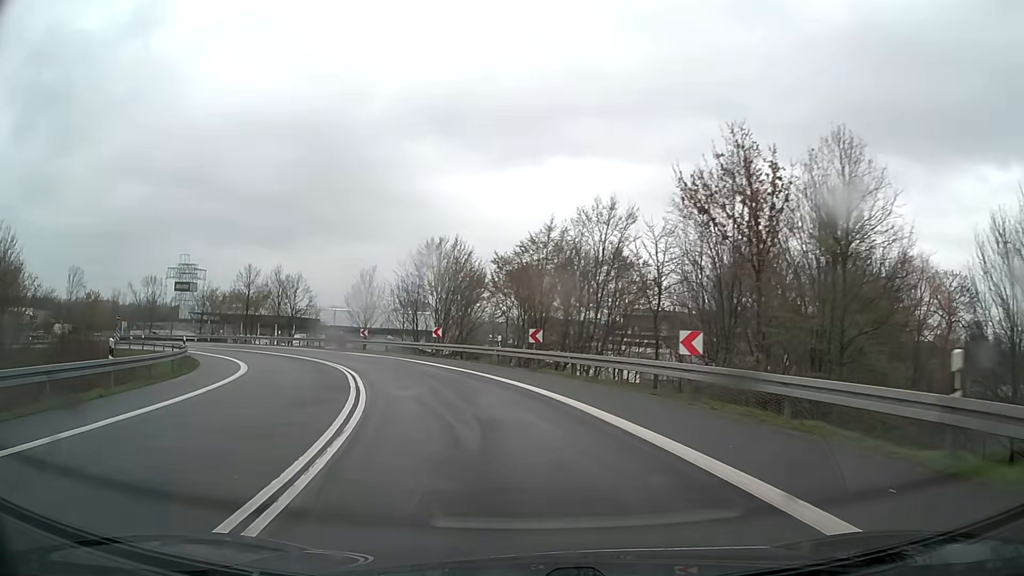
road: trunk_link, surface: asphalt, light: Day
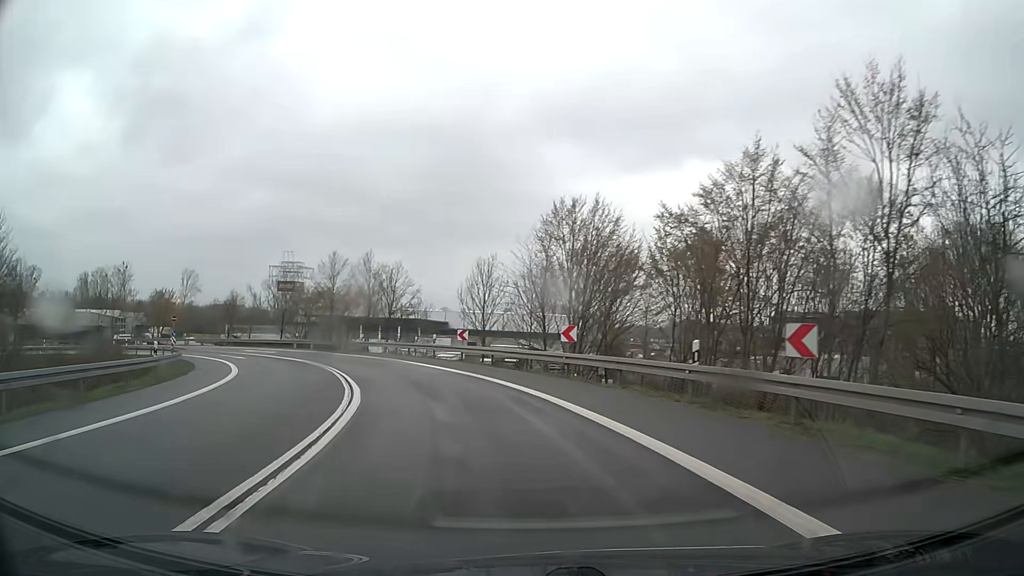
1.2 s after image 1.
(-1.6, +15.5) m; -12°
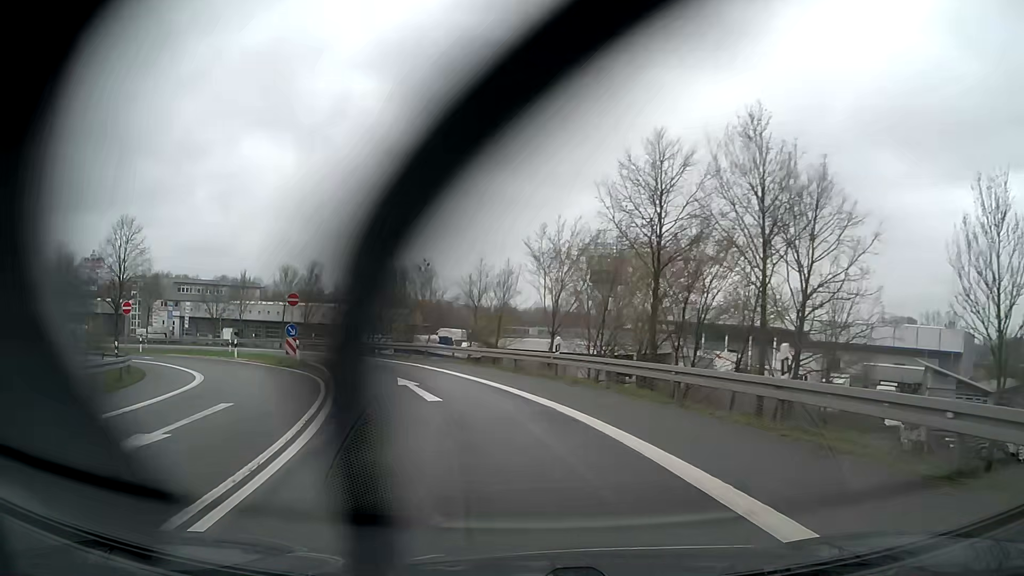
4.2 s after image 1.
(-9.5, +36.4) m; -28°
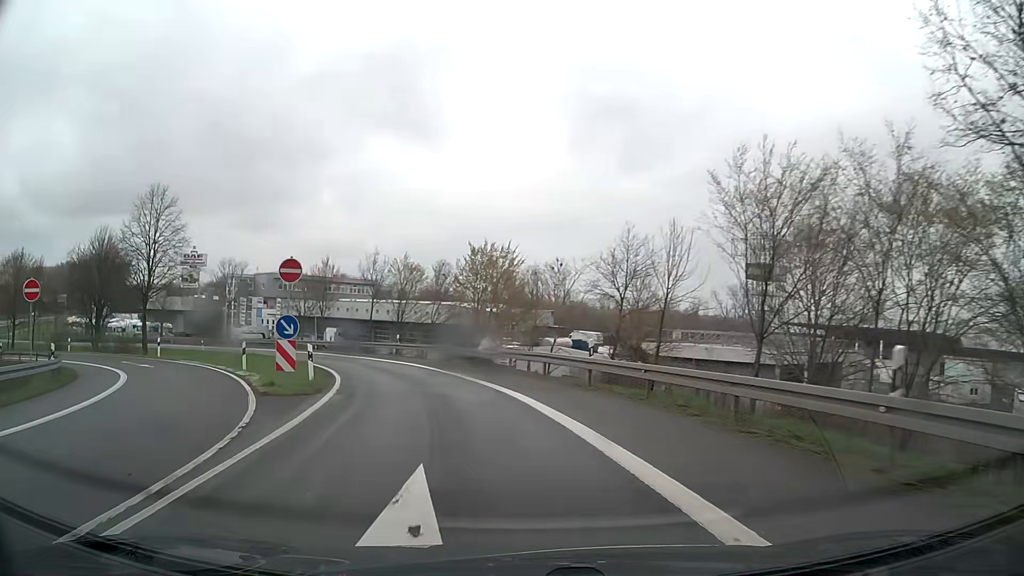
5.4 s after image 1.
(-1.3, +14.4) m; -11°
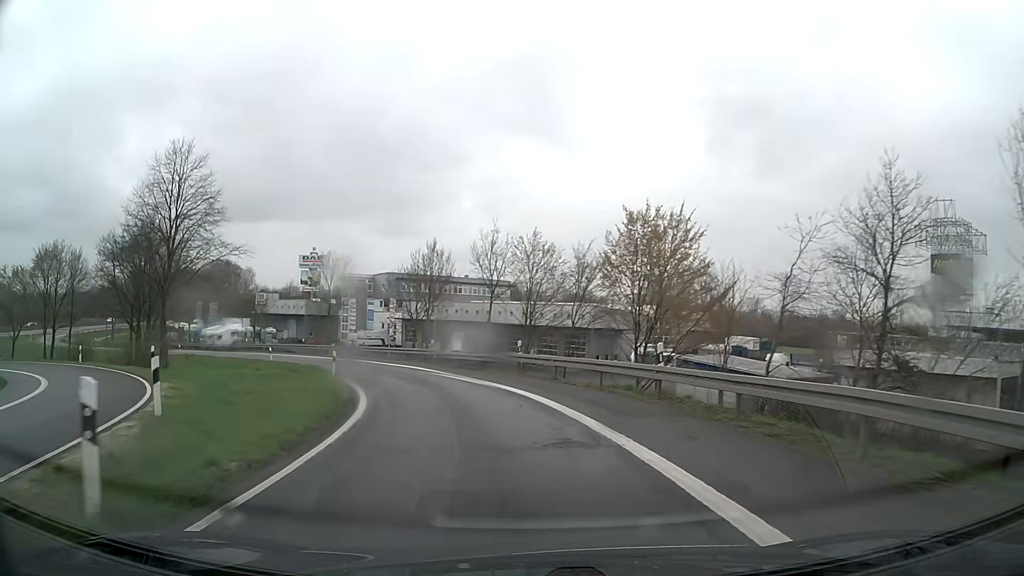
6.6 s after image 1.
(-1.5, +14.2) m; -12°
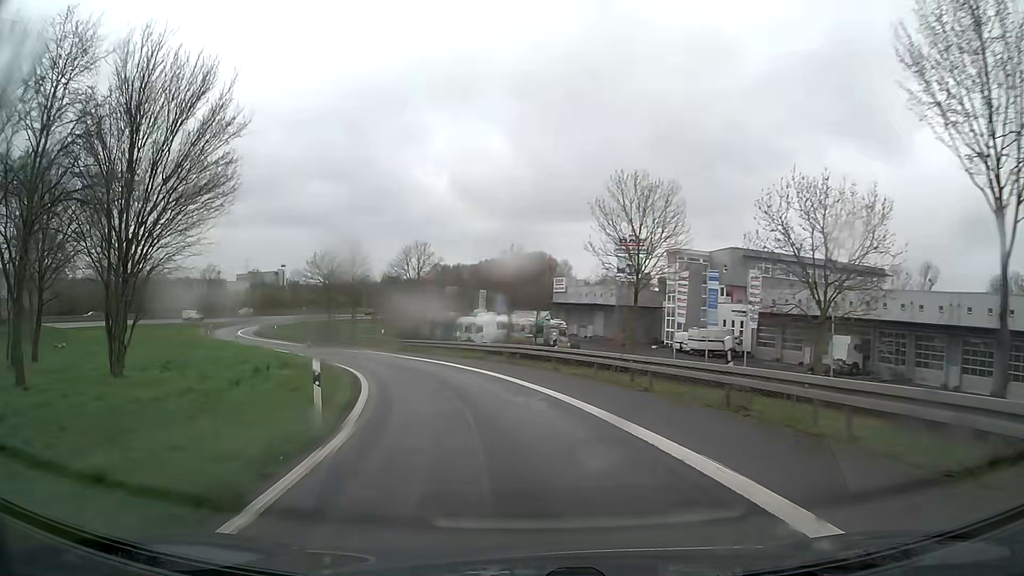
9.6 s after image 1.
(-8.9, +36.2) m; -26°
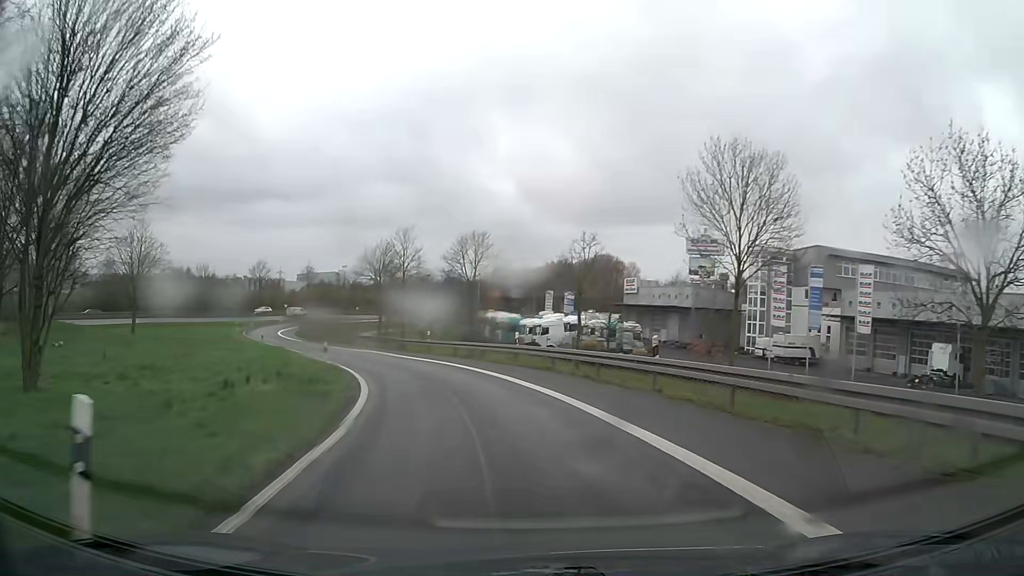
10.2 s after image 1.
(-0.6, +7.7) m; -7°
